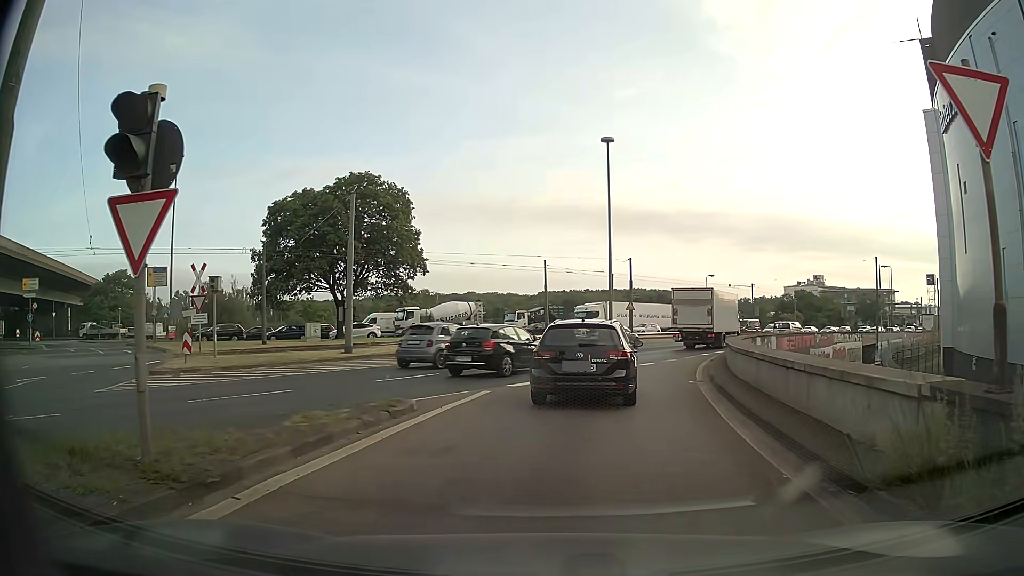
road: motorway_link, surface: asphalt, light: Day
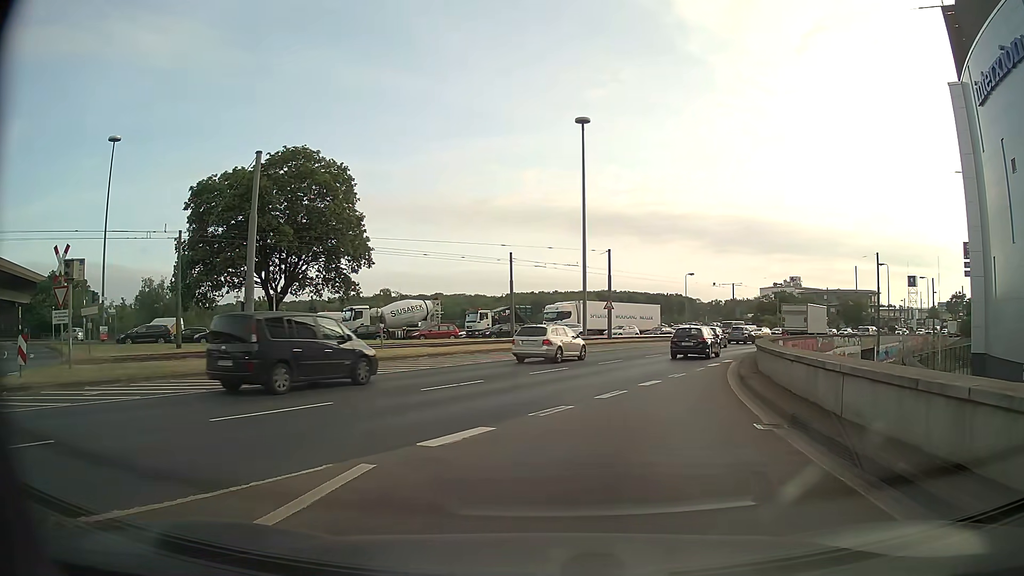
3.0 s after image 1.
(+0.1, +7.5) m; +1°
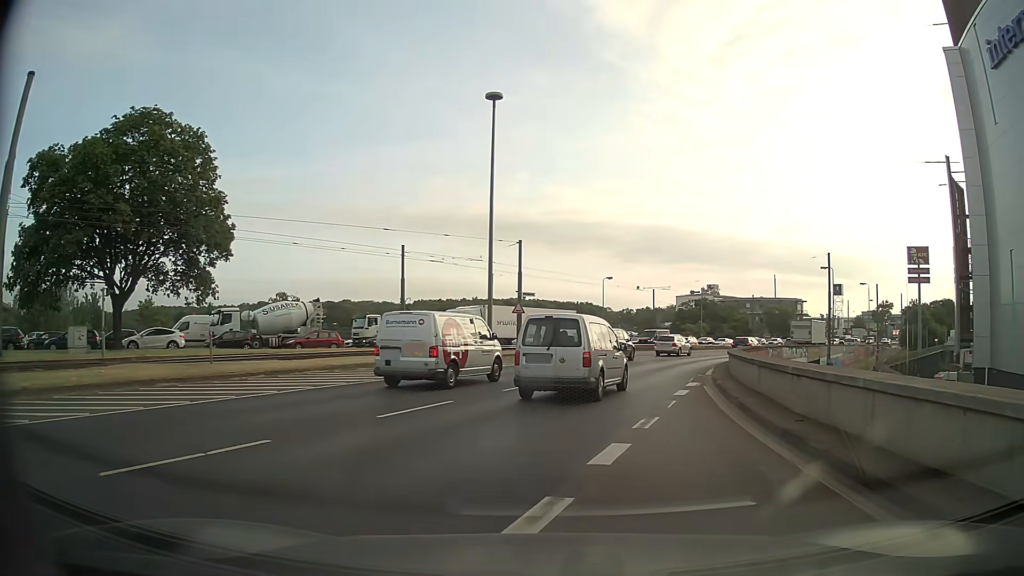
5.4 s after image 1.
(+0.7, +9.4) m; +8°
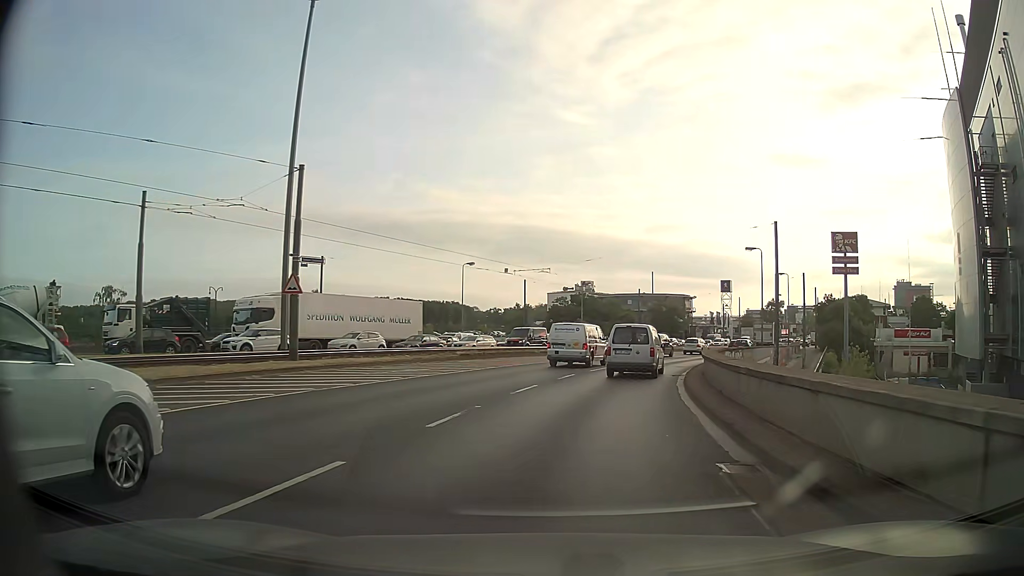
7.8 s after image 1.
(+2.5, +18.7) m; +11°
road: primary
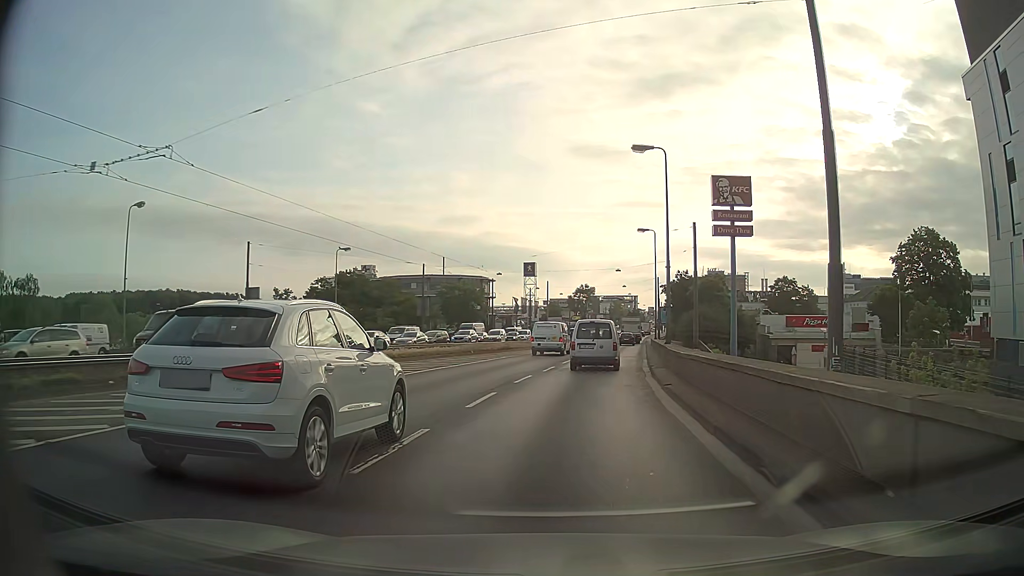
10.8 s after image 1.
(+5.4, +32.6) m; +18°
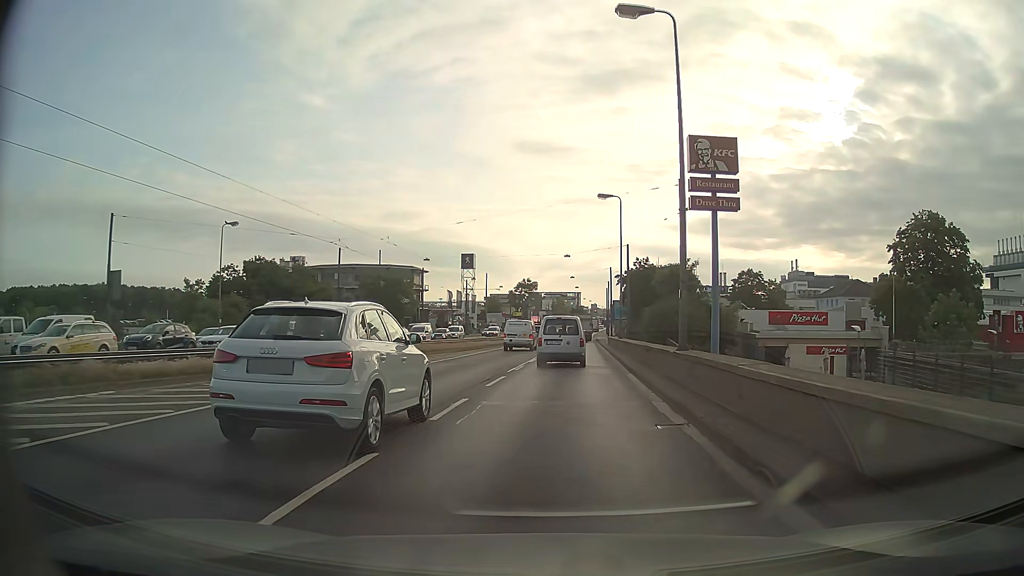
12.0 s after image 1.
(+0.7, +13.9) m; +6°
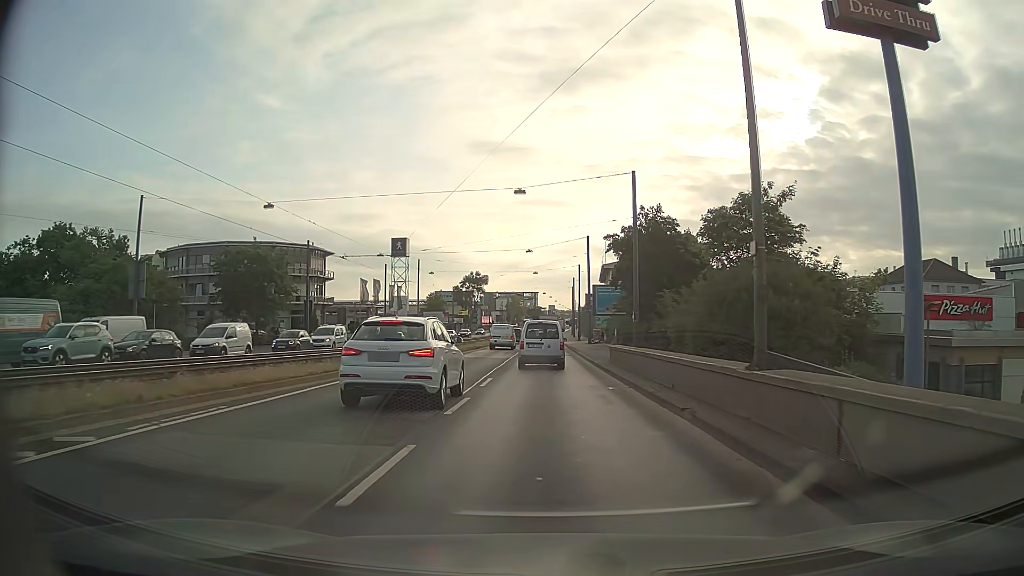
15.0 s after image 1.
(+1.0, +35.2) m; +3°
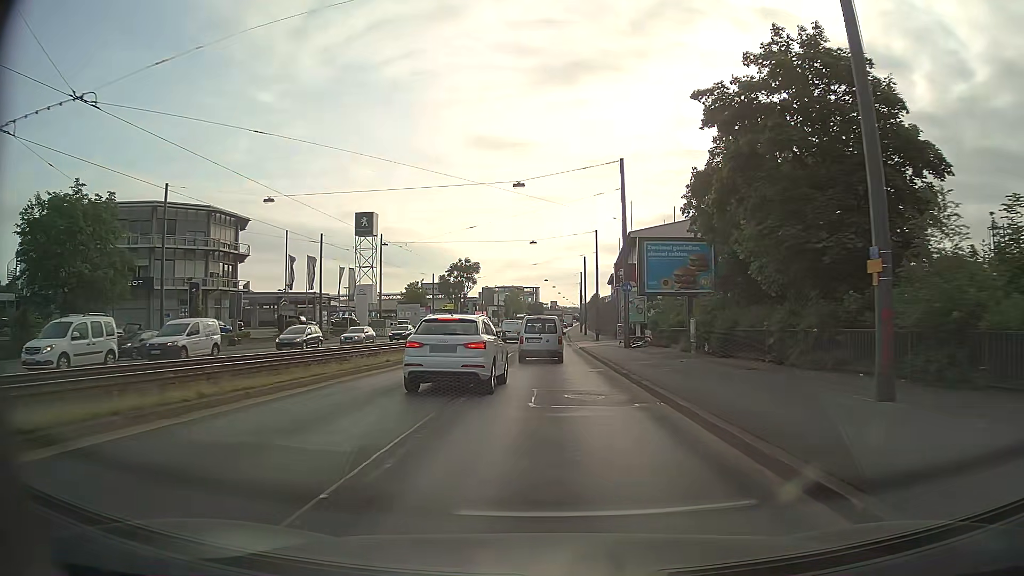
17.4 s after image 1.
(0.0, +29.1) m; 0°
(0, +10) (0, +20) (0, +30) (-1, +40) (-2, +50) (-2, +60) (-2, +70) (-2, +80) (-2, +90) (-2, +100) m
